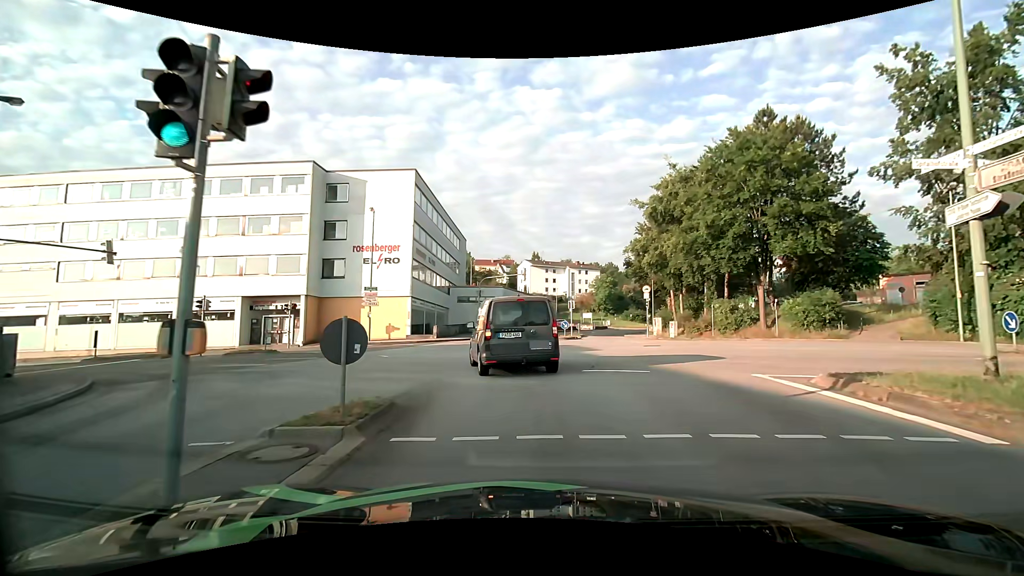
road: tertiary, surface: asphalt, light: Day
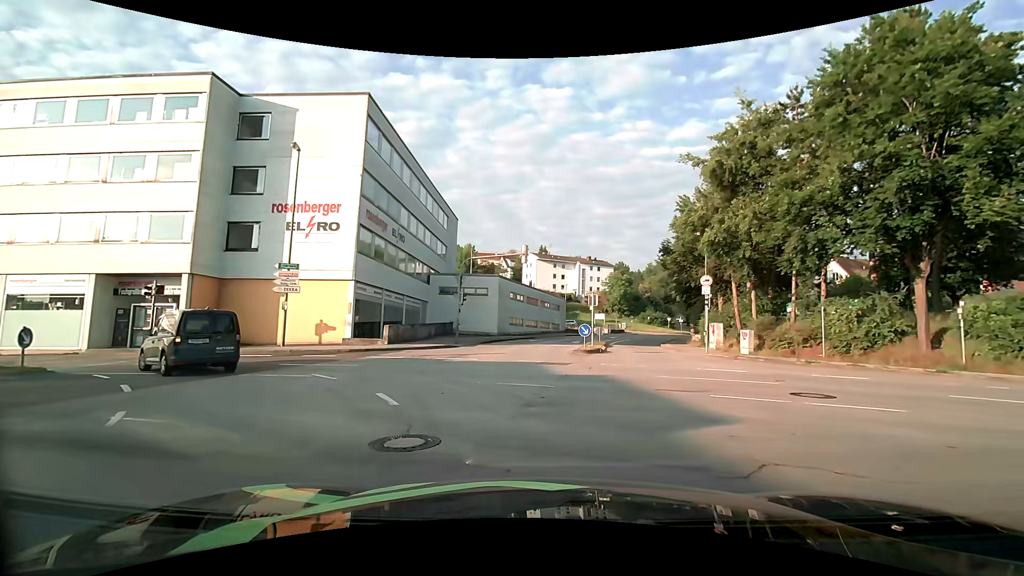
(+0.1, +13.6) m; -1°
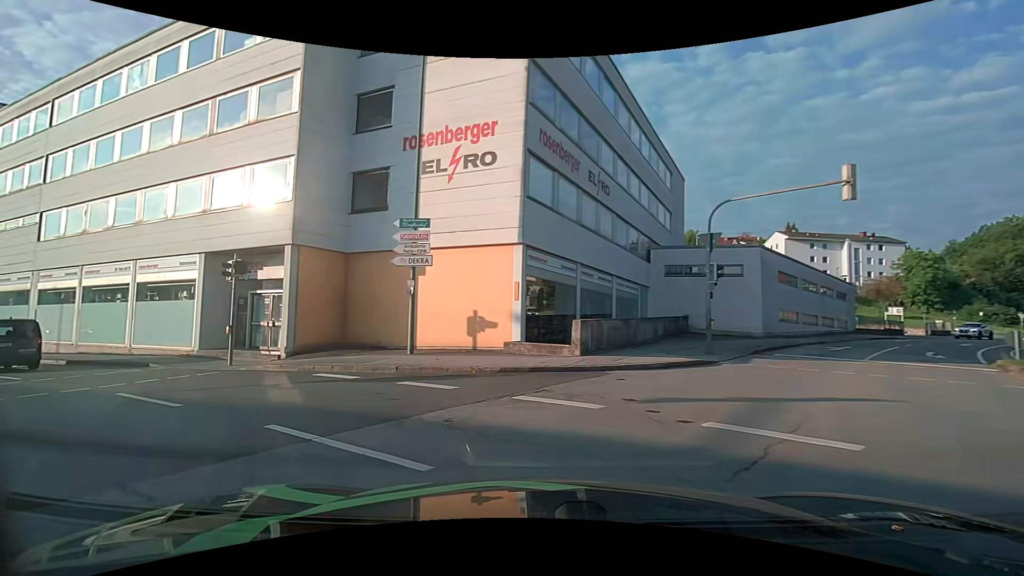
(-1.9, +12.5) m; -23°
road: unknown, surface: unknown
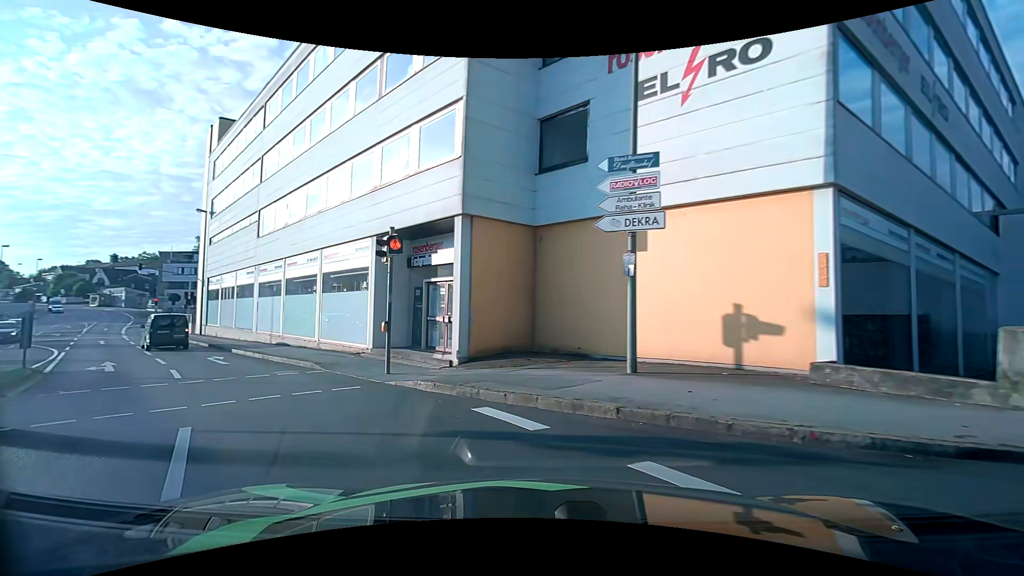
(-1.1, +5.8) m; -22°
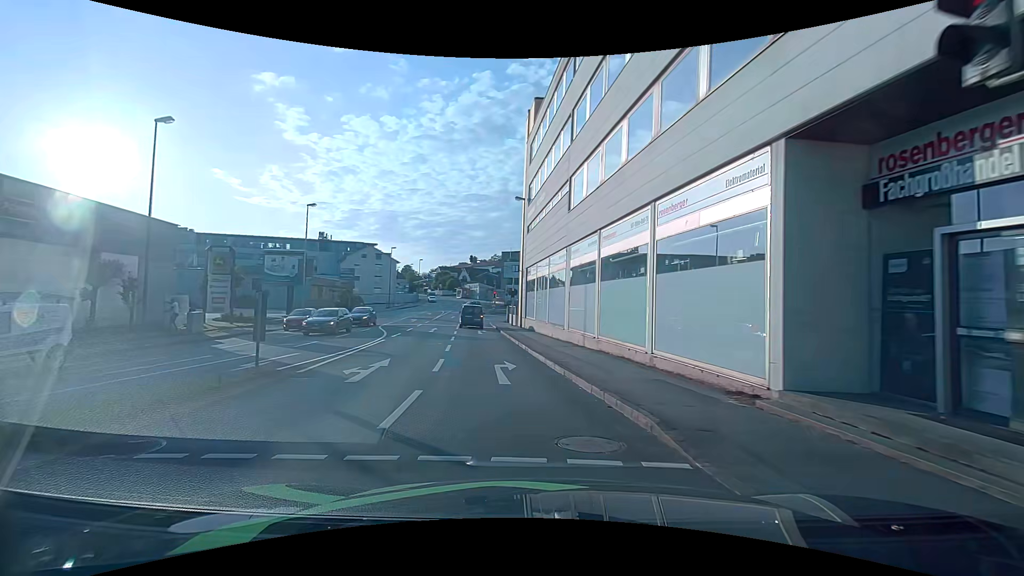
(-3.0, +8.7) m; -37°
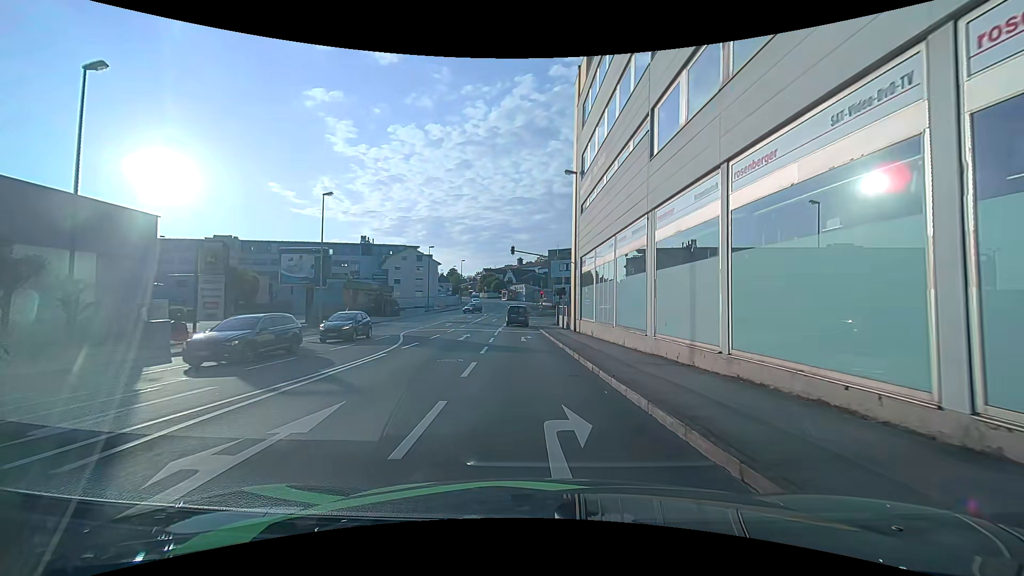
(-0.4, +7.4) m; -6°
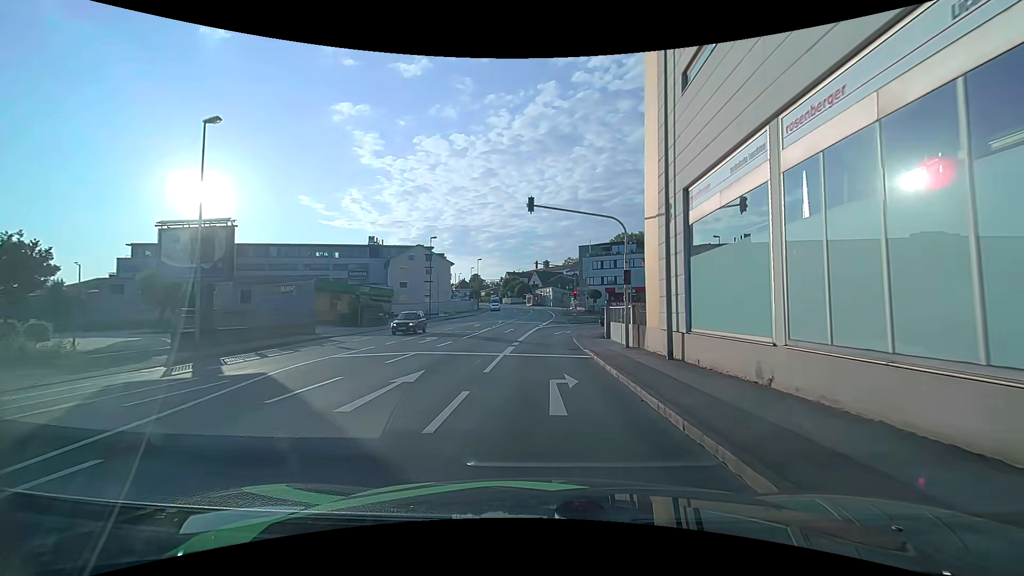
(-0.3, +17.2) m; -3°
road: tertiary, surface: asphalt
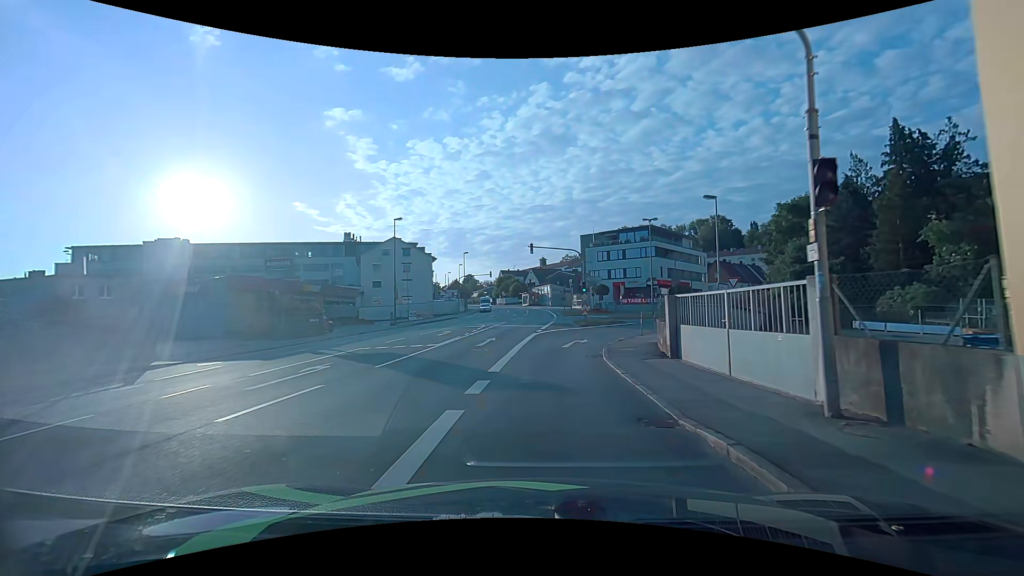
(+0.2, +14.1) m; +1°
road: tertiary_link
(0, +10) (+1, +20) (+3, +30) (+8, +39) (+13, +47) (+19, +55) (+25, +63) (+31, +71) (+36, +80) (+42, +88) m
